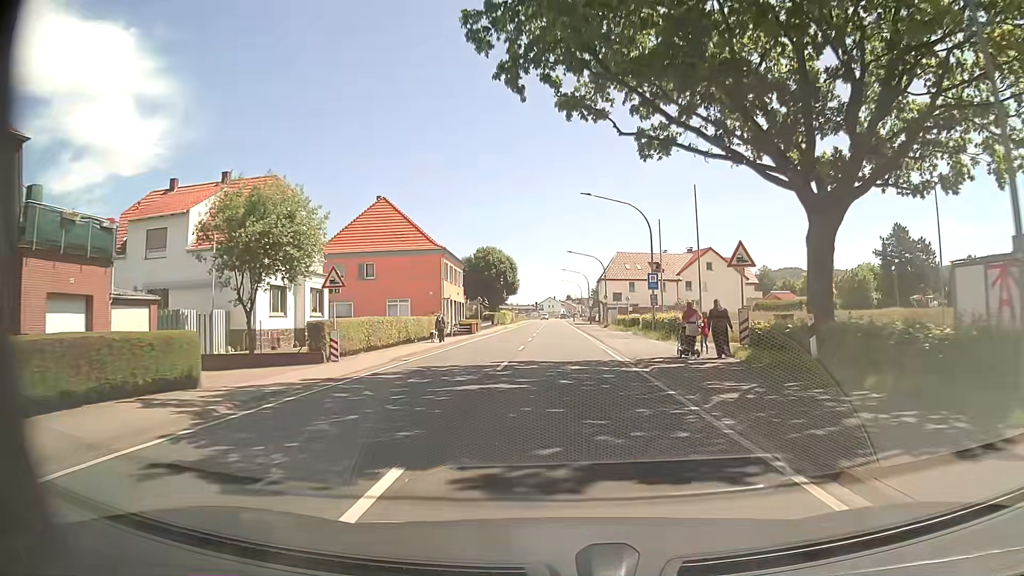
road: primary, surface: asphalt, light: Day
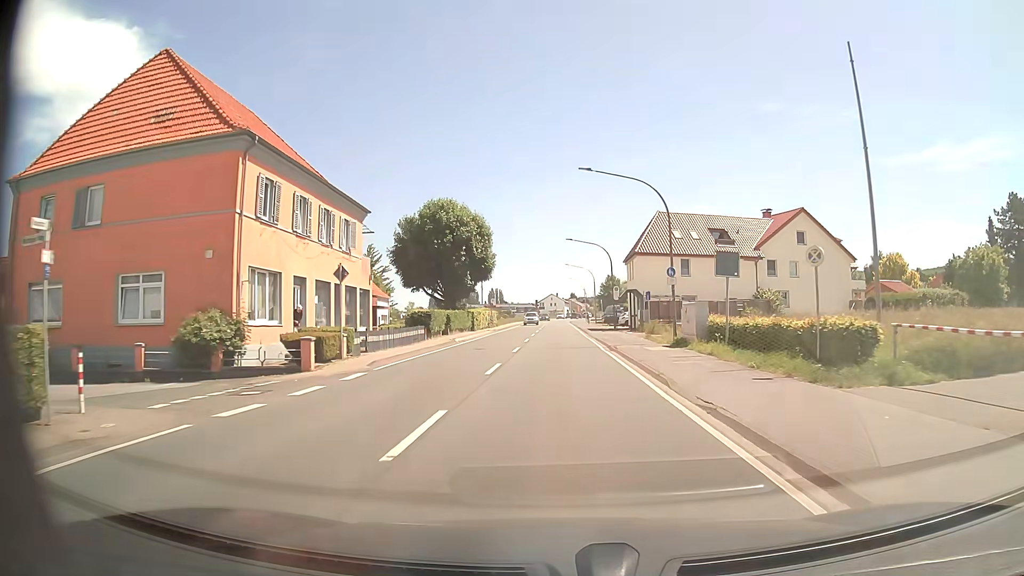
(-0.1, +38.1) m; 0°
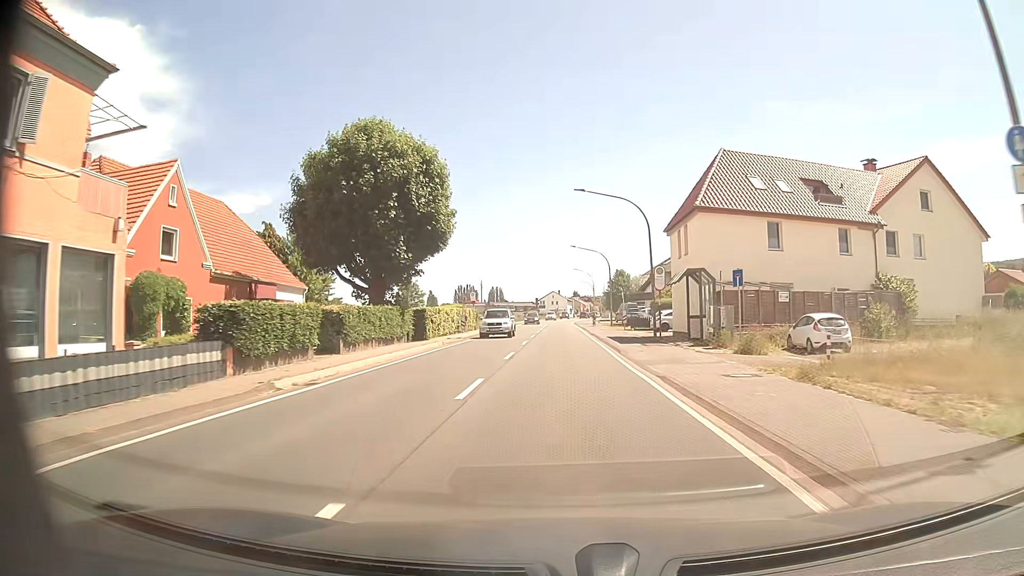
(-0.1, +22.9) m; 0°
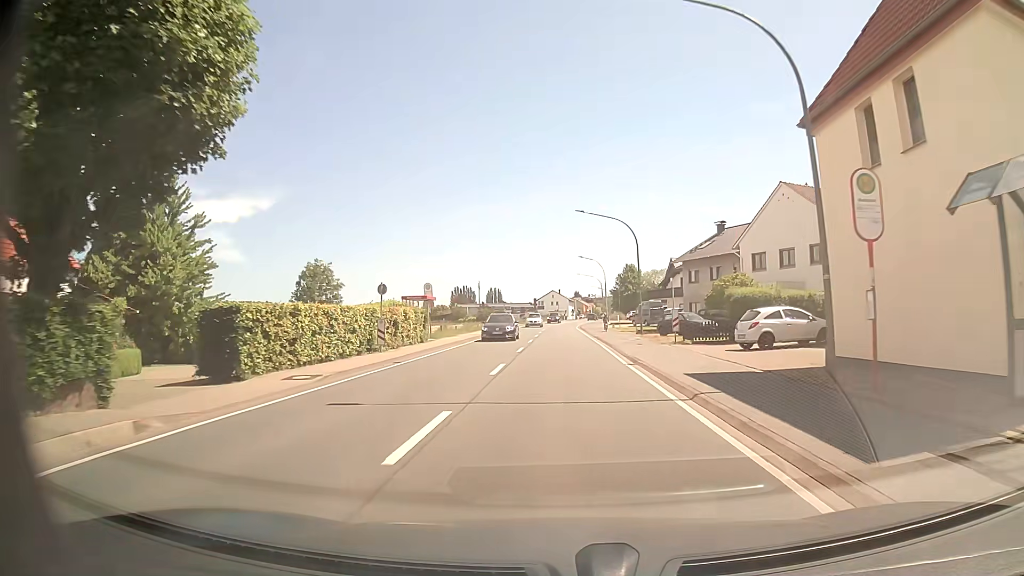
(+0.1, +22.9) m; 0°
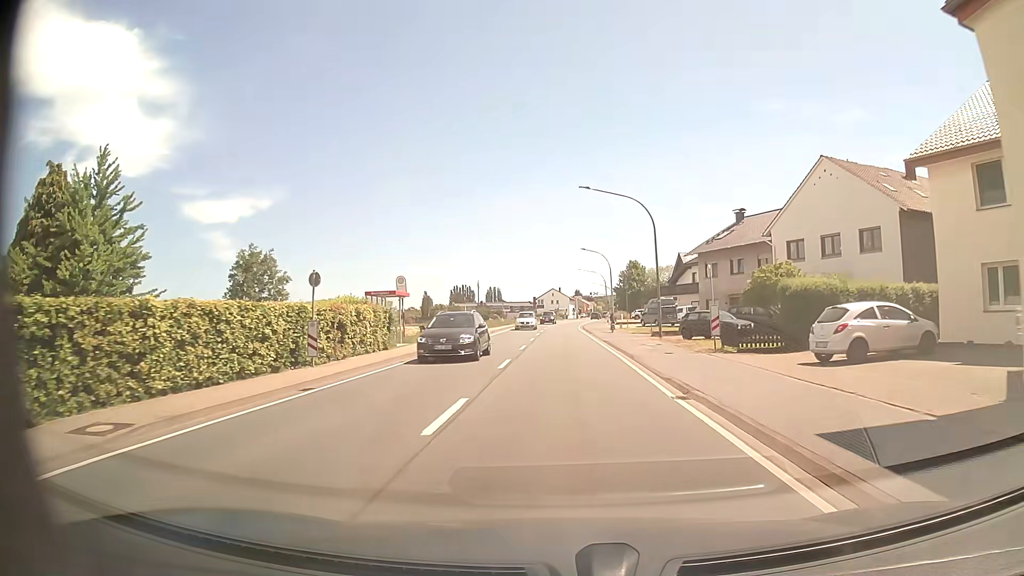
(0.0, +7.6) m; 0°
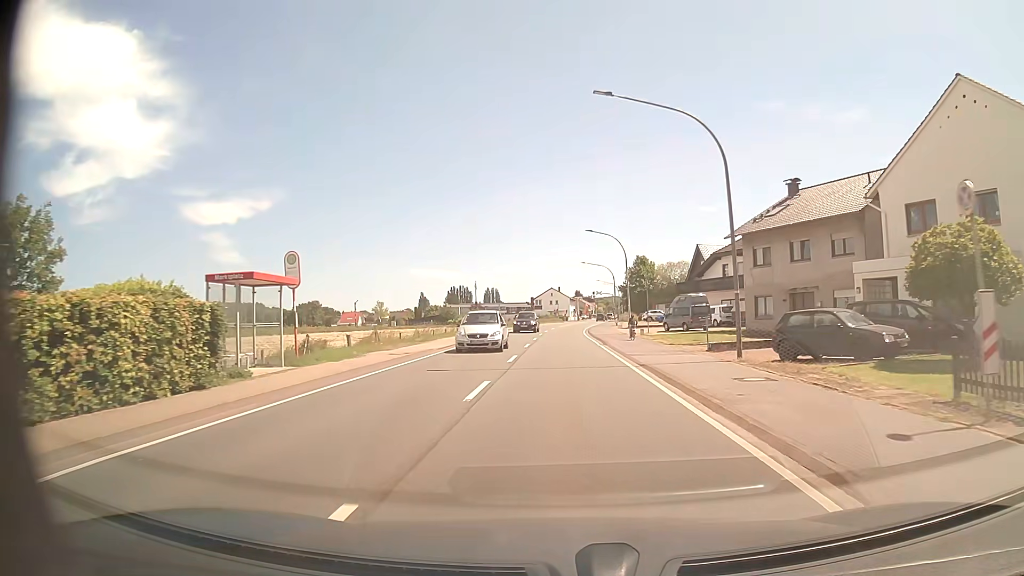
(0.0, +15.3) m; 0°
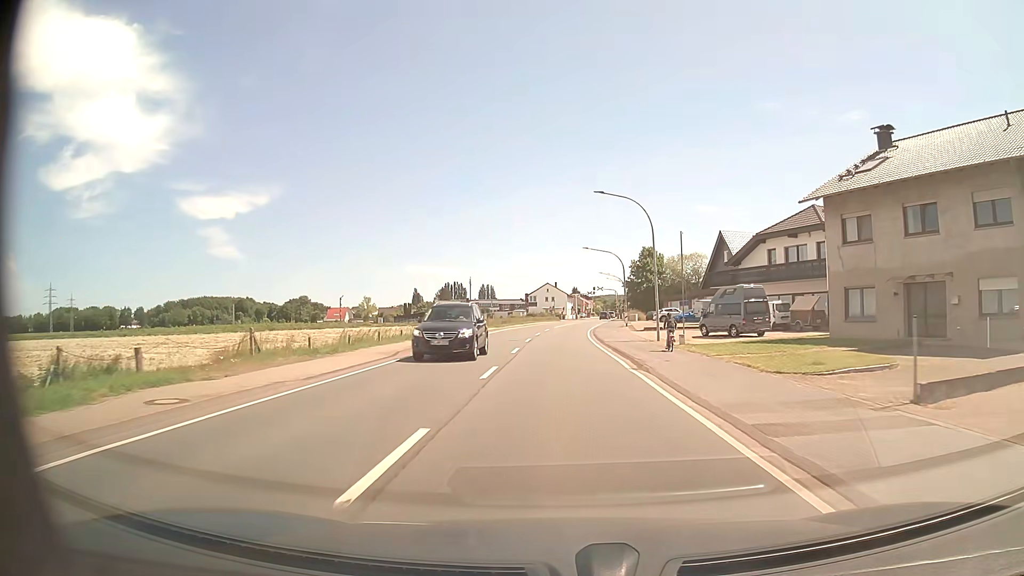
(+0.1, +15.3) m; 0°
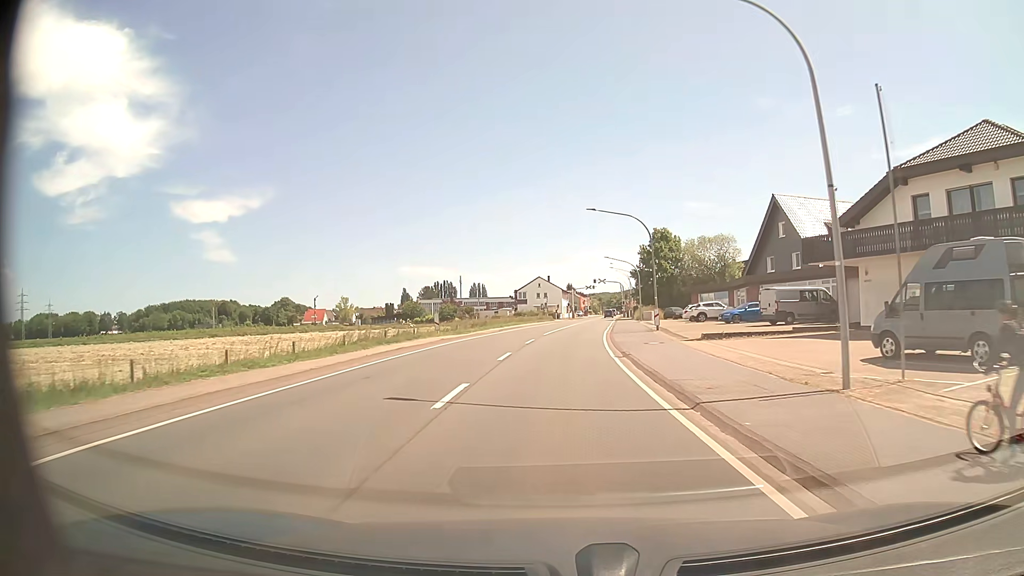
(+0.2, +22.9) m; +1°
(0, +10) (0, +20) (+1, +30) (+1, +40) (+2, +50) (+3, +60) (+4, +70) (+5, +80) (+5, +90) (+6, +100) m
